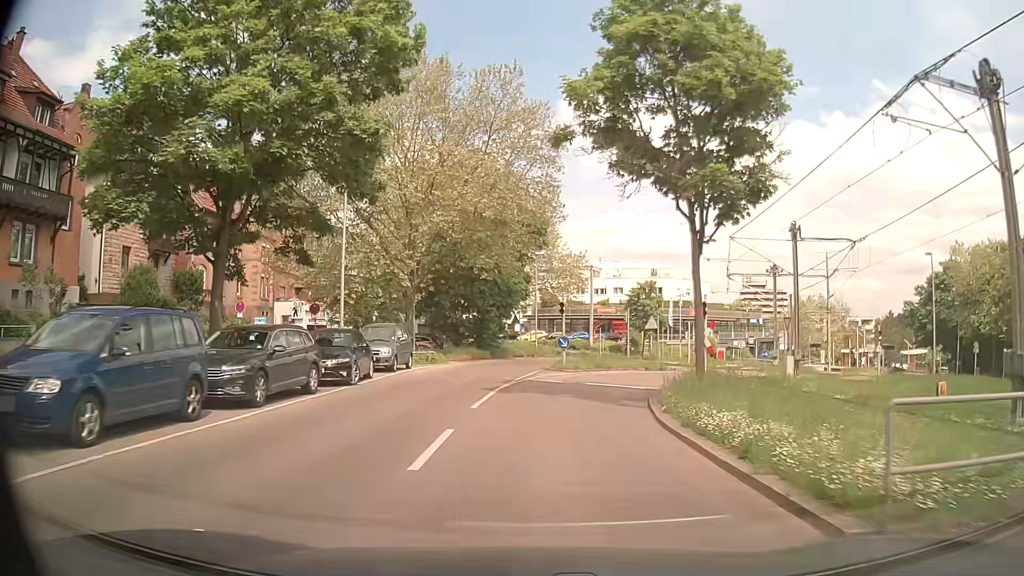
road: secondary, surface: asphalt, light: Day
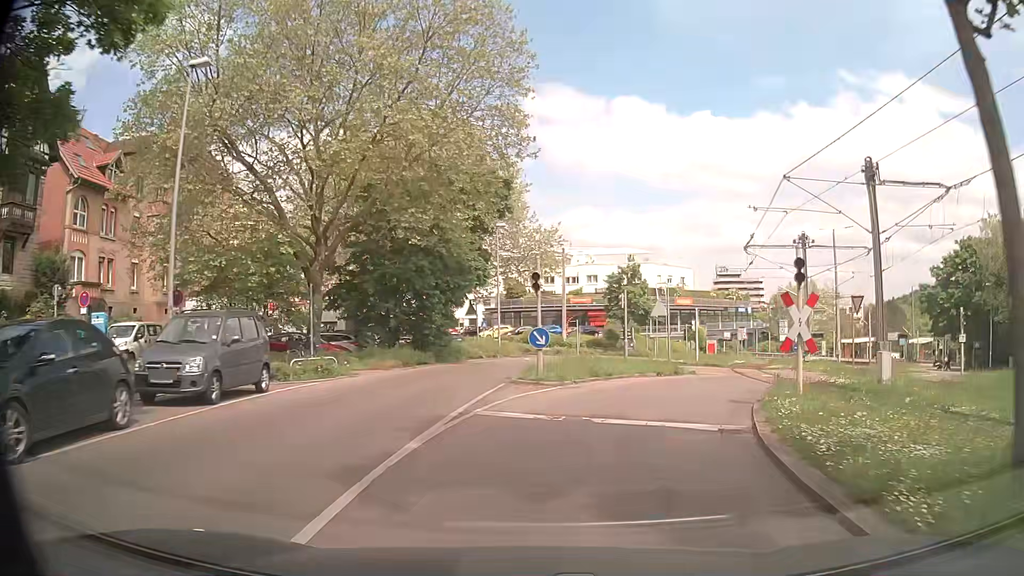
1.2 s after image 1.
(+0.3, +11.4) m; +3°
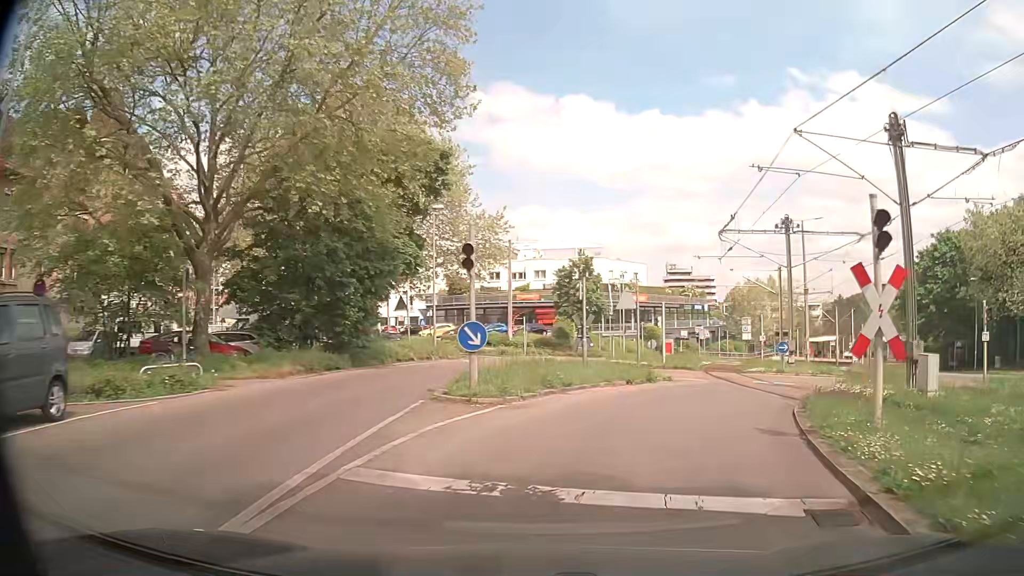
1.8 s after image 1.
(+0.2, +5.3) m; +5°
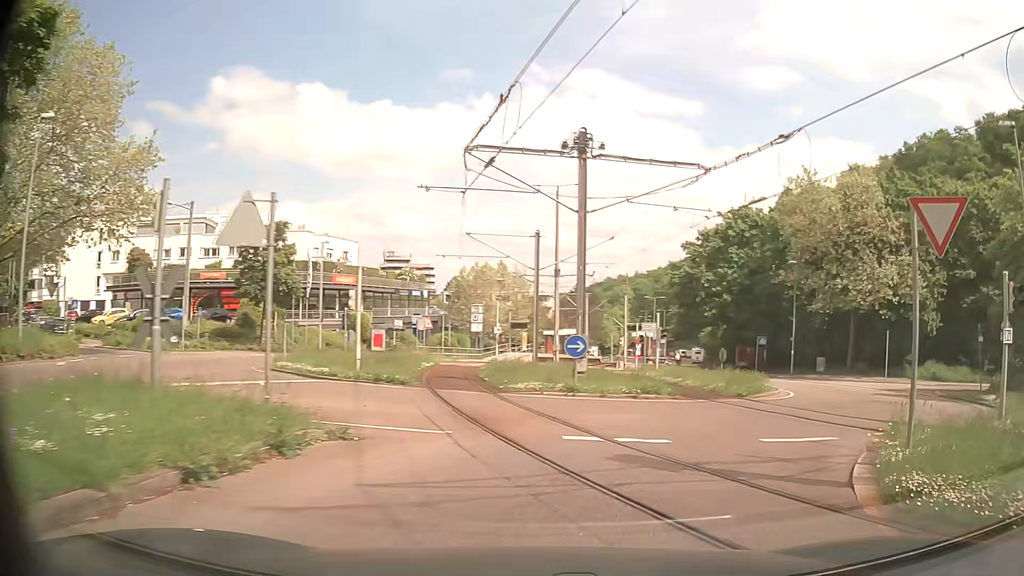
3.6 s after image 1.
(+2.6, +14.0) m; +24°
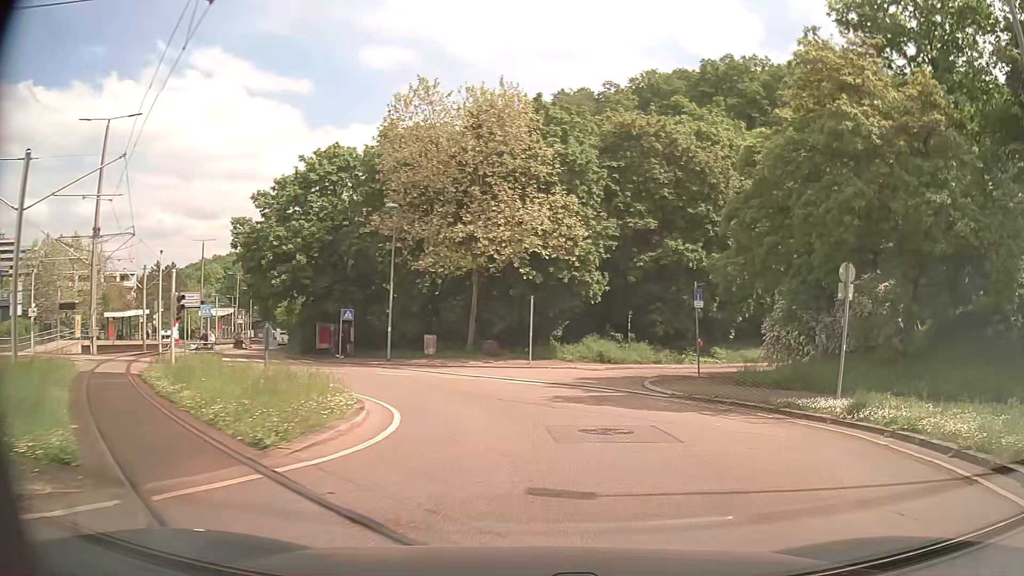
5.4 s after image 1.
(+4.0, +12.9) m; +35°
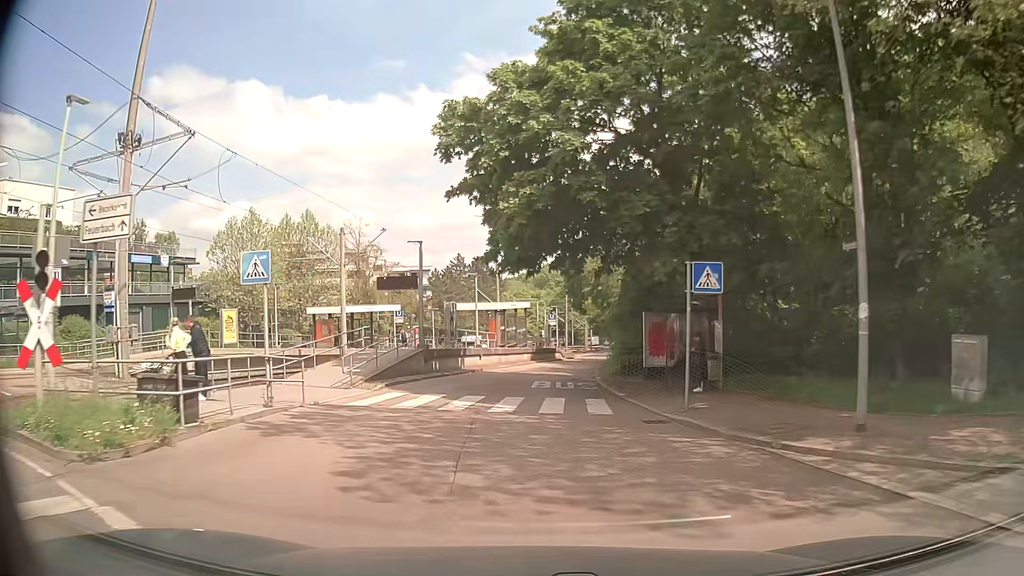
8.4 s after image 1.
(-6.4, +25.1) m; -31°
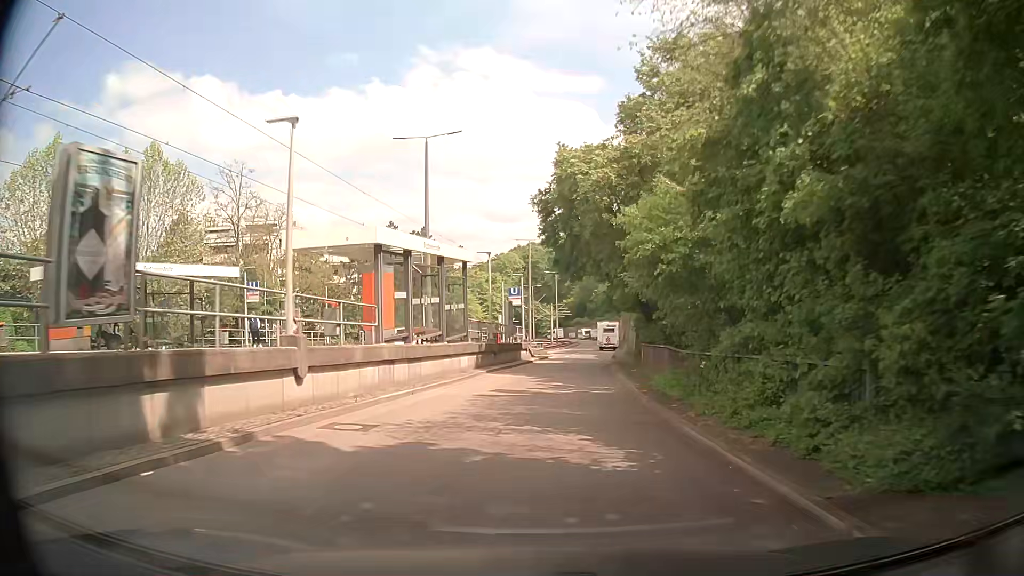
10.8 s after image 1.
(+0.2, +25.9) m; +4°
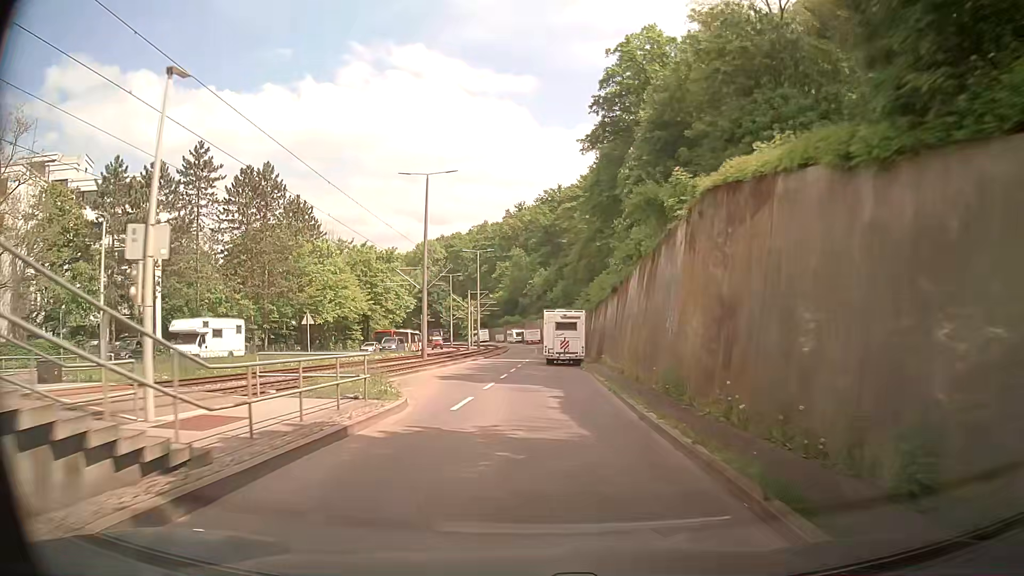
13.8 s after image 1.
(+2.2, +37.2) m; +5°
